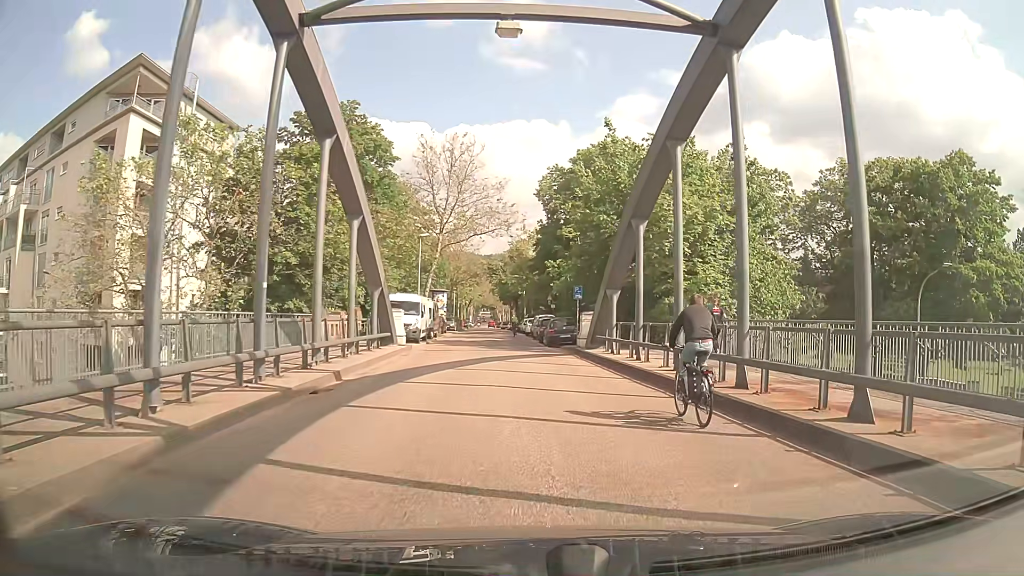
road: residential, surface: asphalt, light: Day
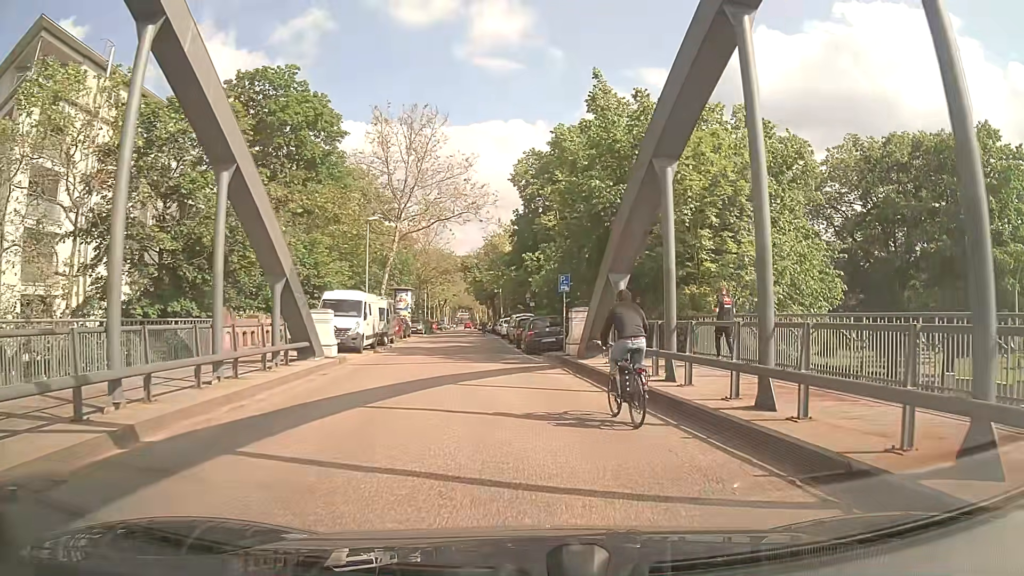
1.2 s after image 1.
(+0.1, +7.6) m; +1°
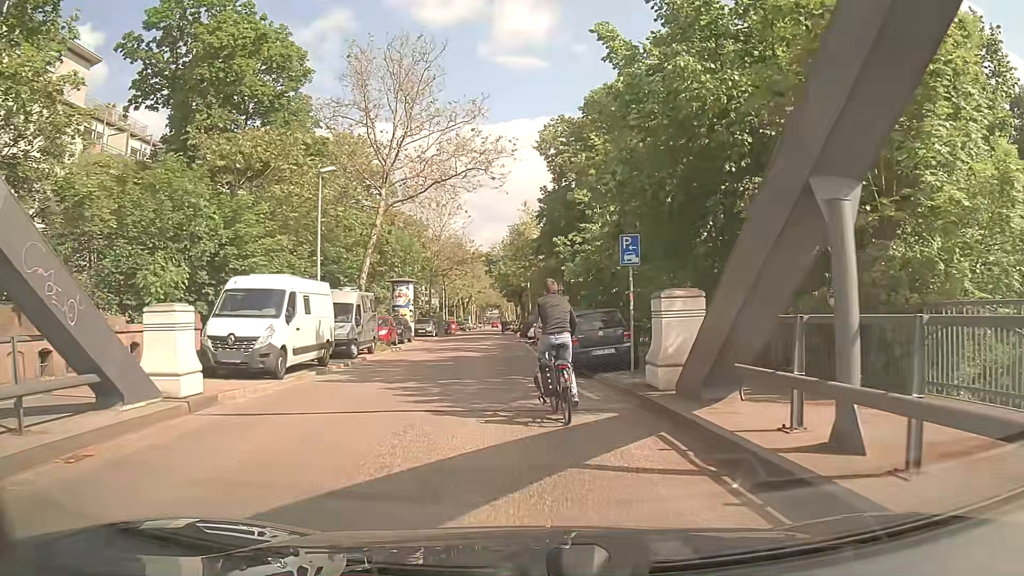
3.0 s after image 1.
(-0.1, +11.2) m; -3°
